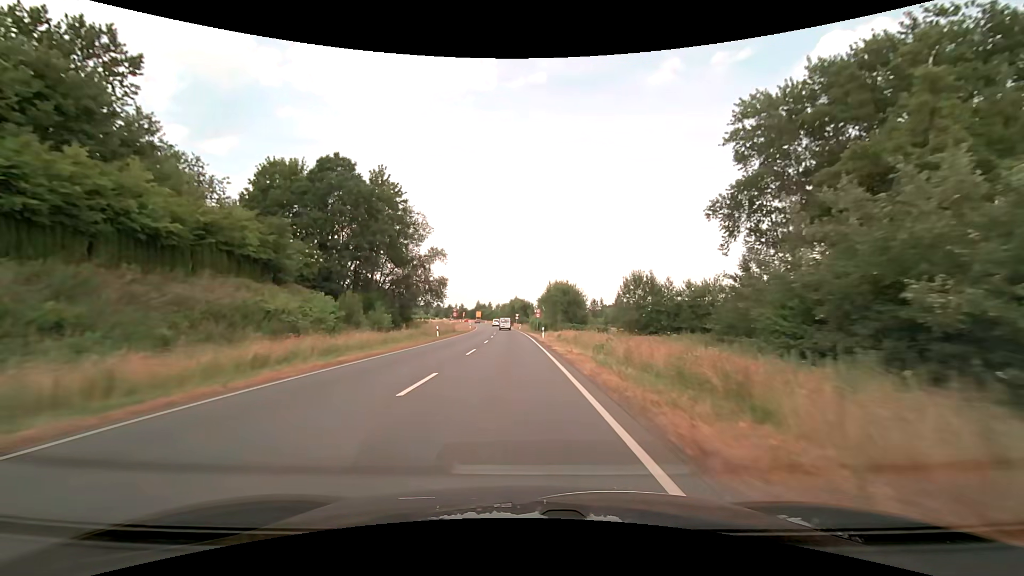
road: secondary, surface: asphalt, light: Day
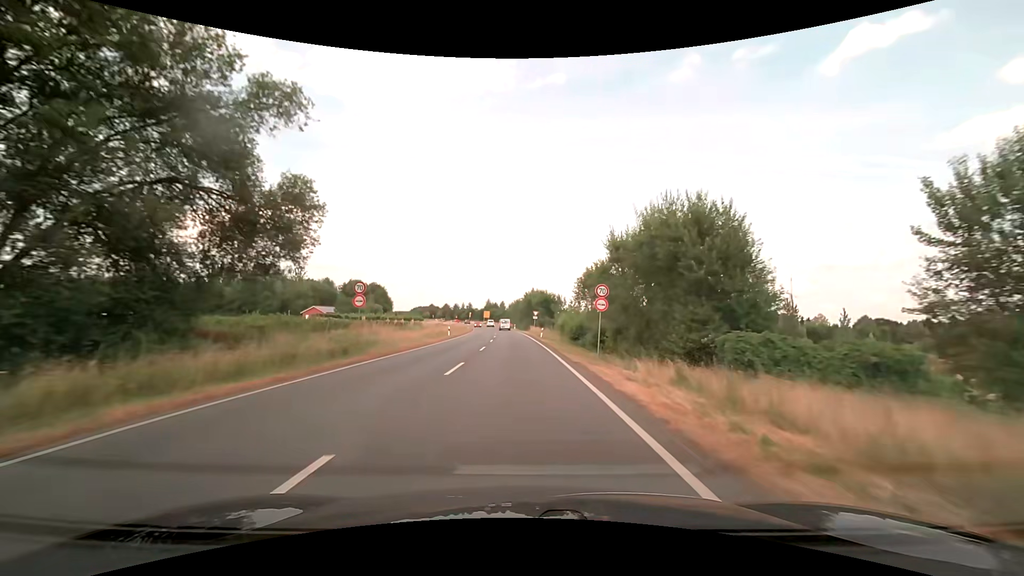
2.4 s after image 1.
(-0.7, +43.5) m; -2°
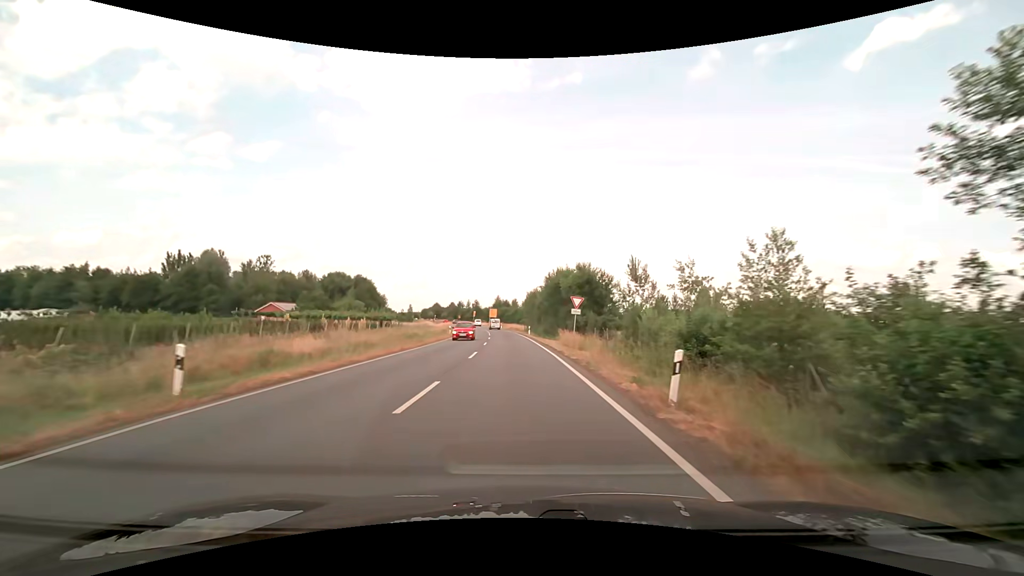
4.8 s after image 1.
(-0.6, +41.2) m; -2°
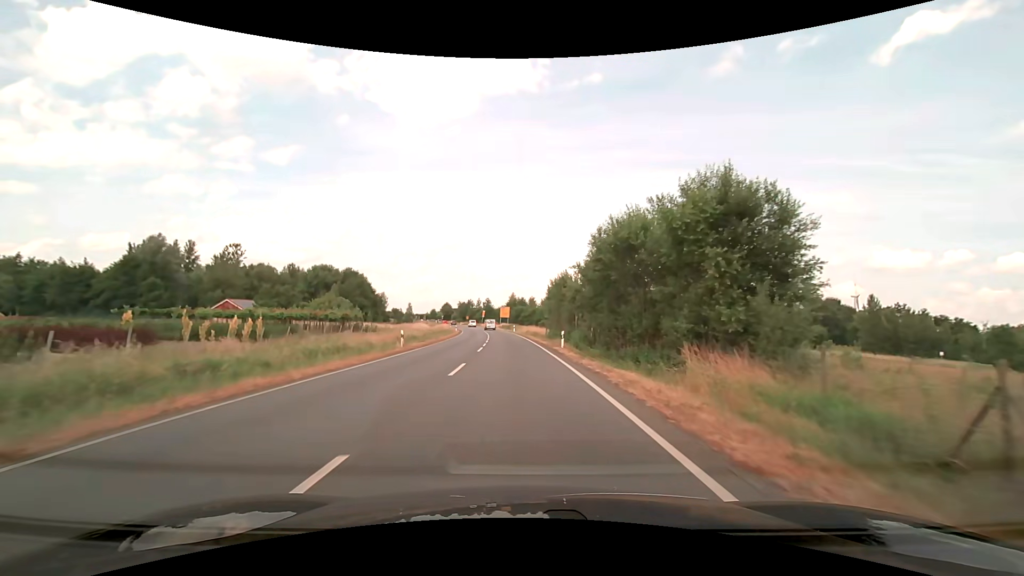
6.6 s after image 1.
(-0.5, +30.2) m; -2°
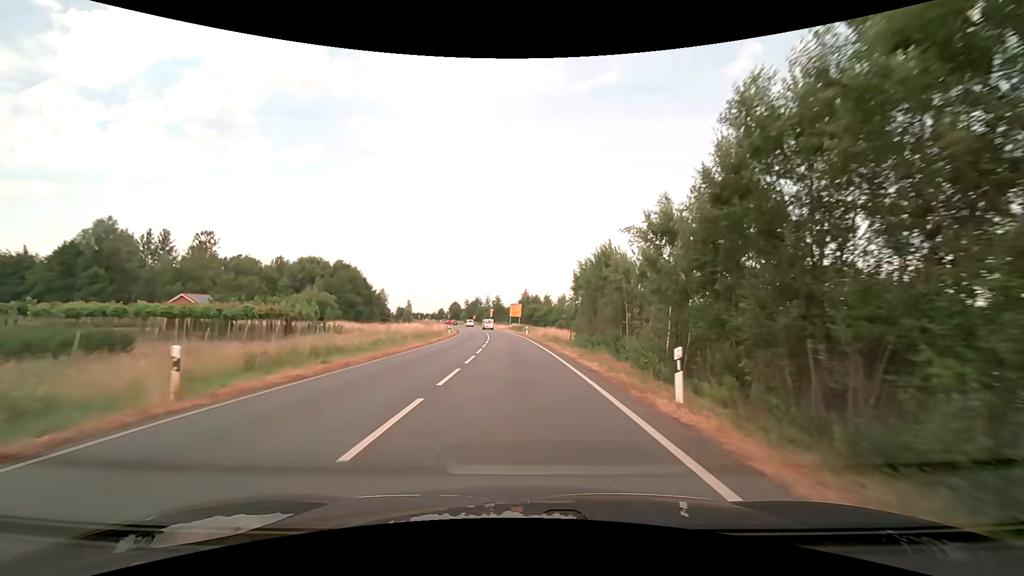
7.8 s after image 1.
(-0.3, +20.1) m; -2°
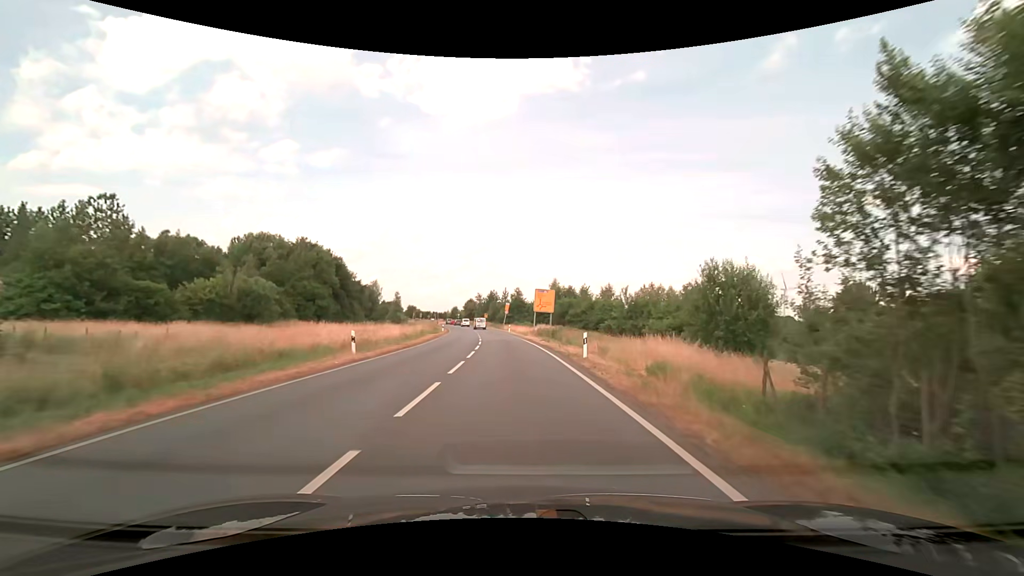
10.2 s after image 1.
(-1.0, +39.7) m; -3°
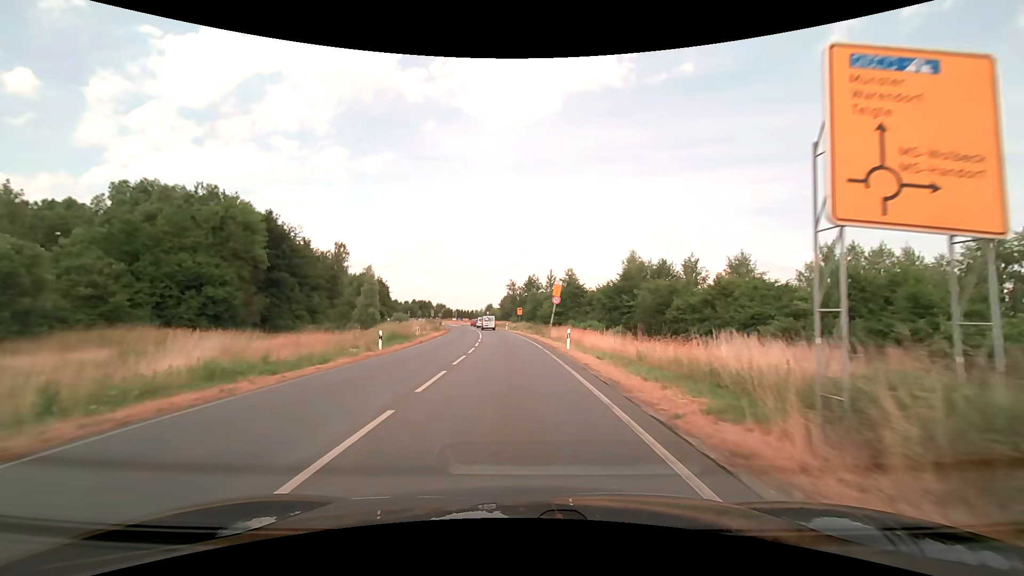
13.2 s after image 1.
(-1.7, +45.1) m; -5°
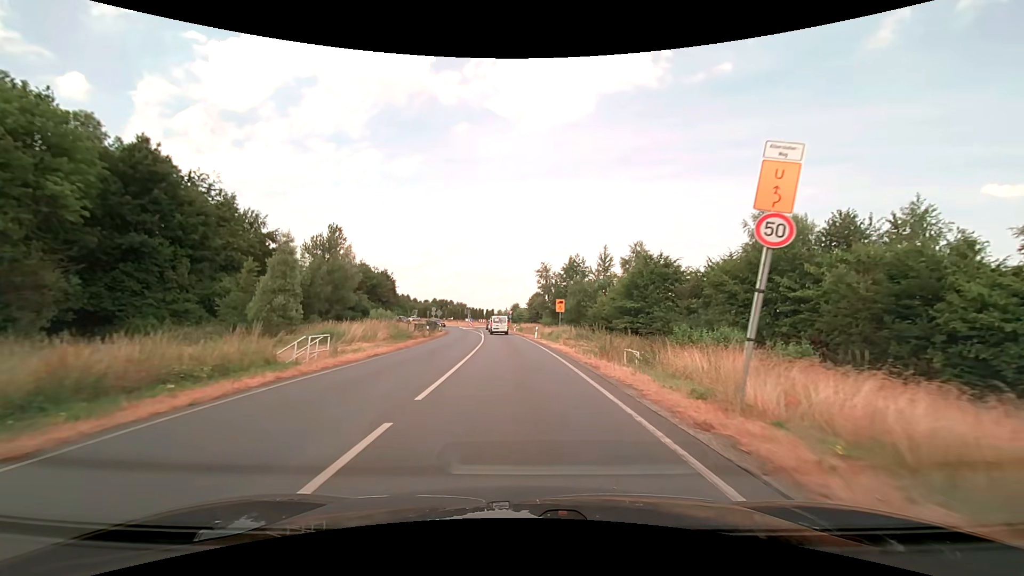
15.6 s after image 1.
(-0.9, +30.6) m; -3°
(0, +10) (0, +20) (-1, +30) (-1, +40) (-2, +50) (-3, +60) (-4, +70) (-5, +80) (-6, +90) (-5, +100) m
